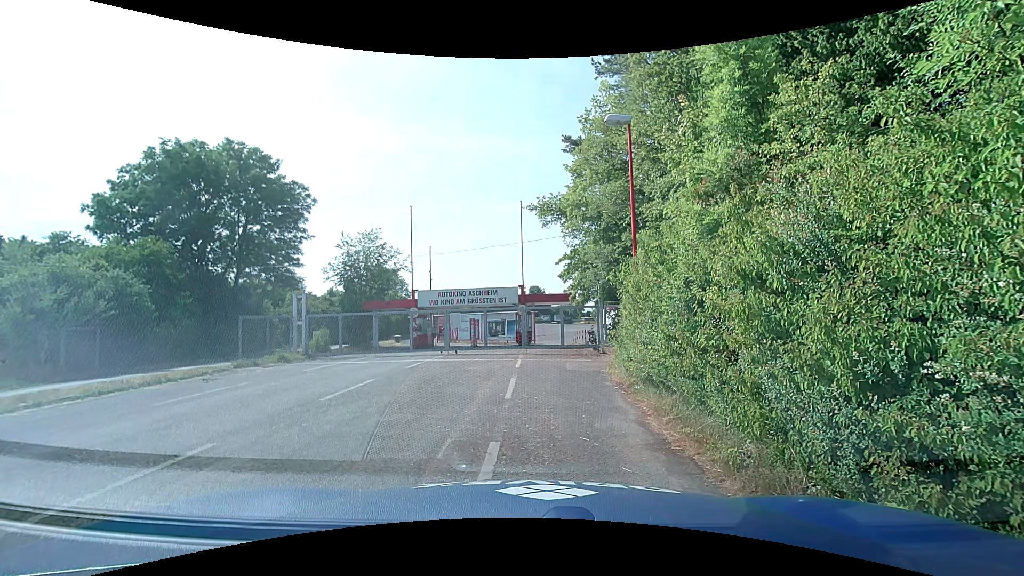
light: Day
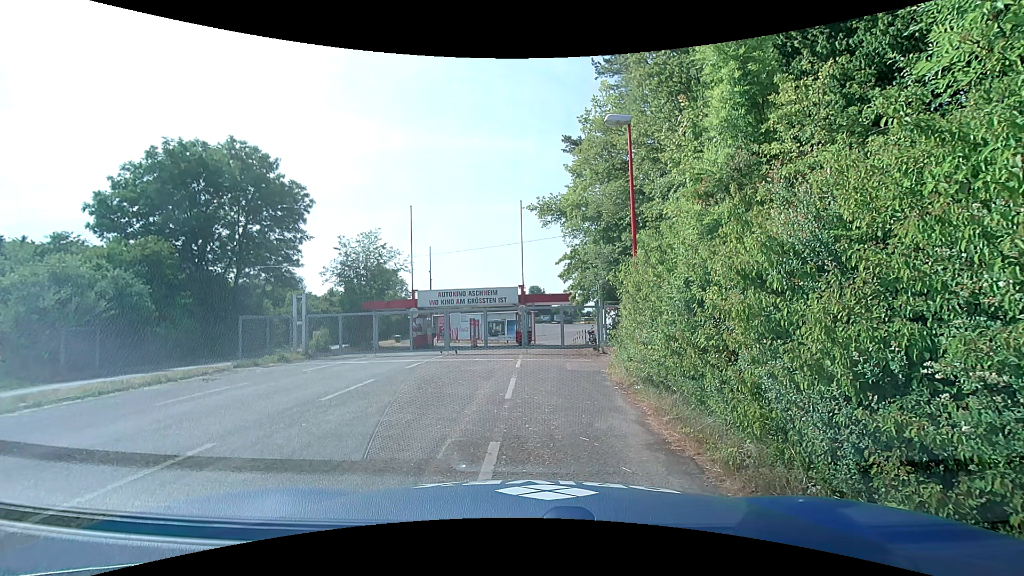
(0.0, 0.0) m; 0°
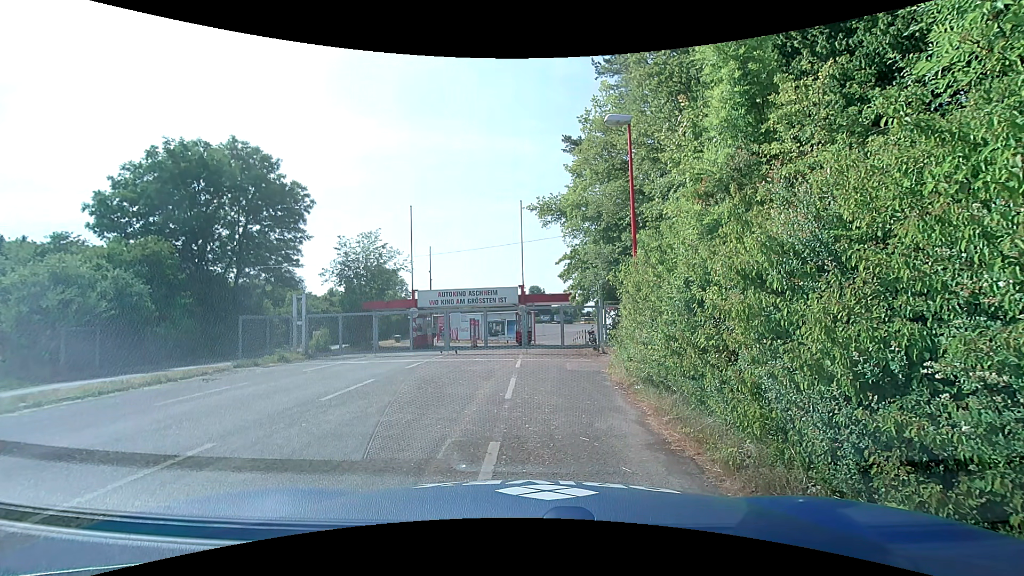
(0.0, 0.0) m; 0°
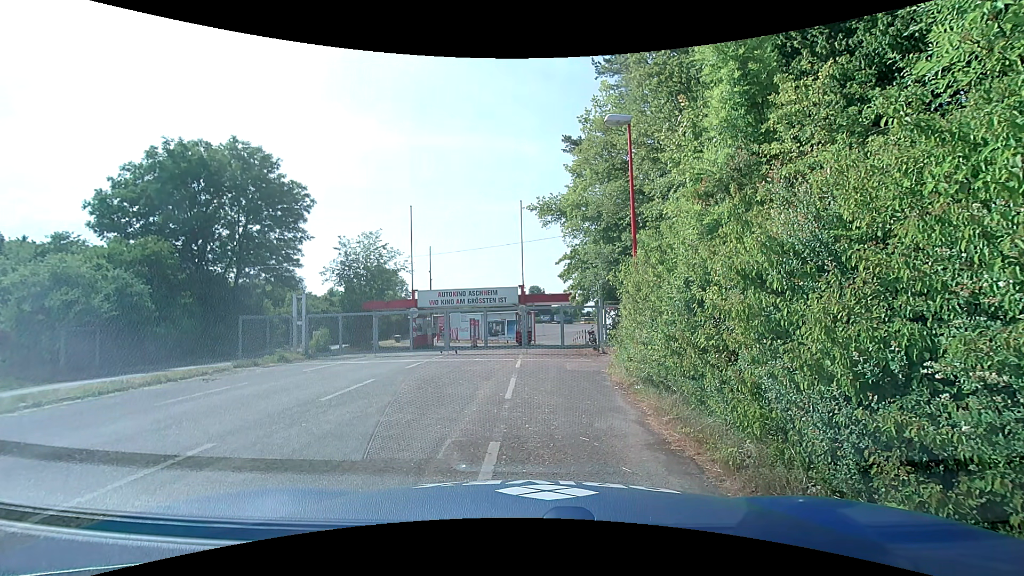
(0.0, 0.0) m; 0°
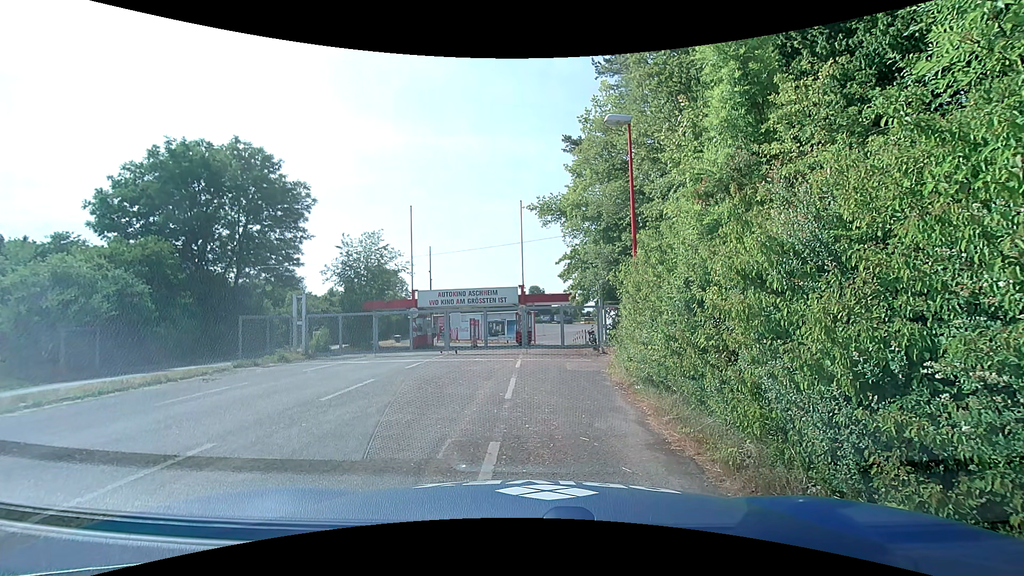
(0.0, 0.0) m; 0°
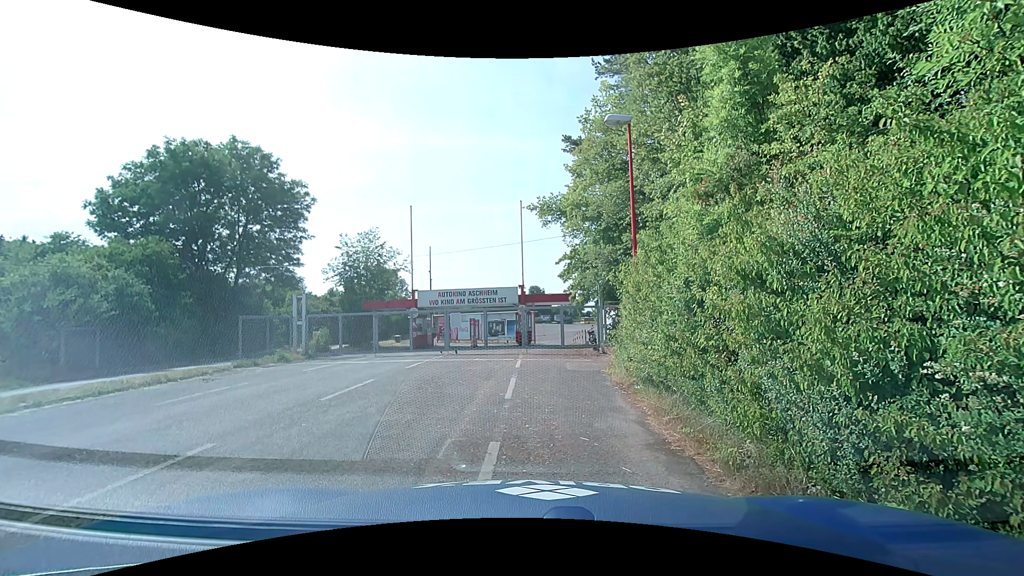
(0.0, 0.0) m; 0°
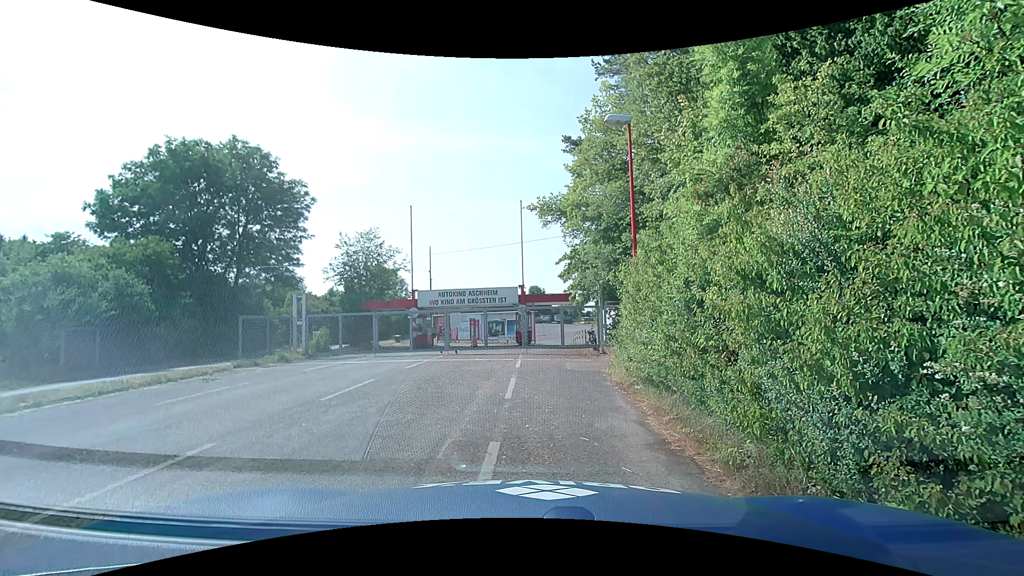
(0.0, 0.0) m; 0°
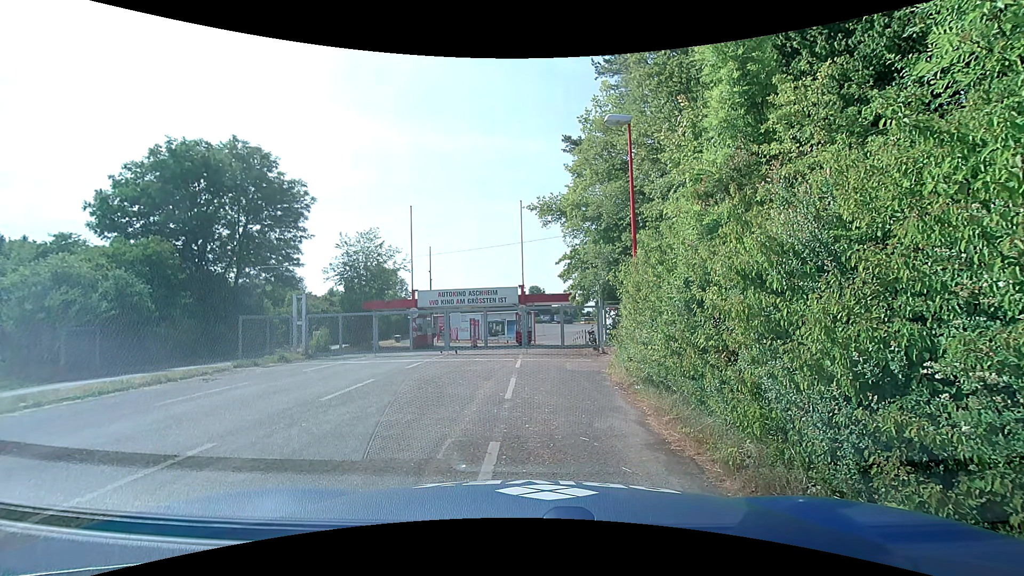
(0.0, 0.0) m; 0°
